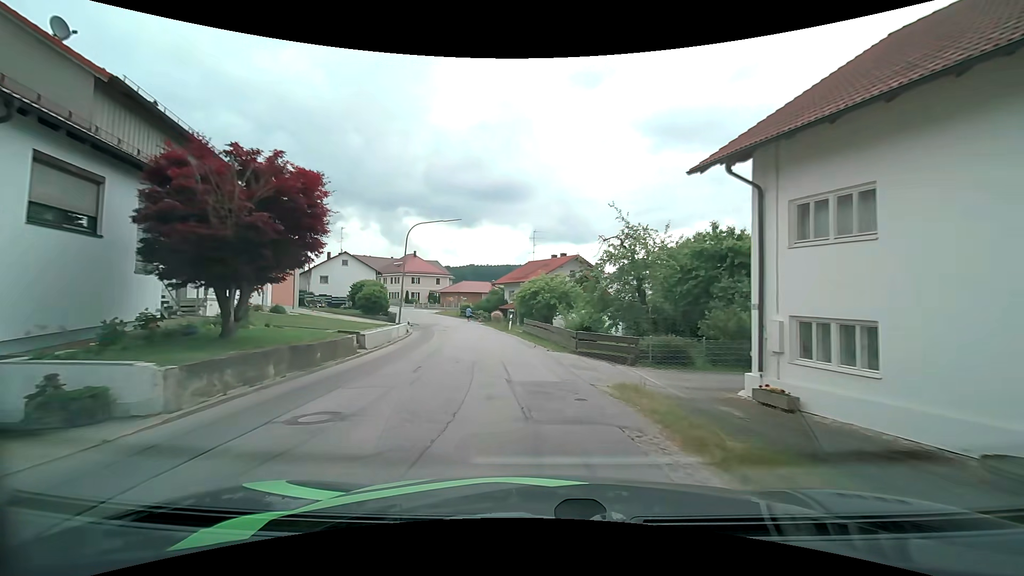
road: secondary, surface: asphalt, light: Day
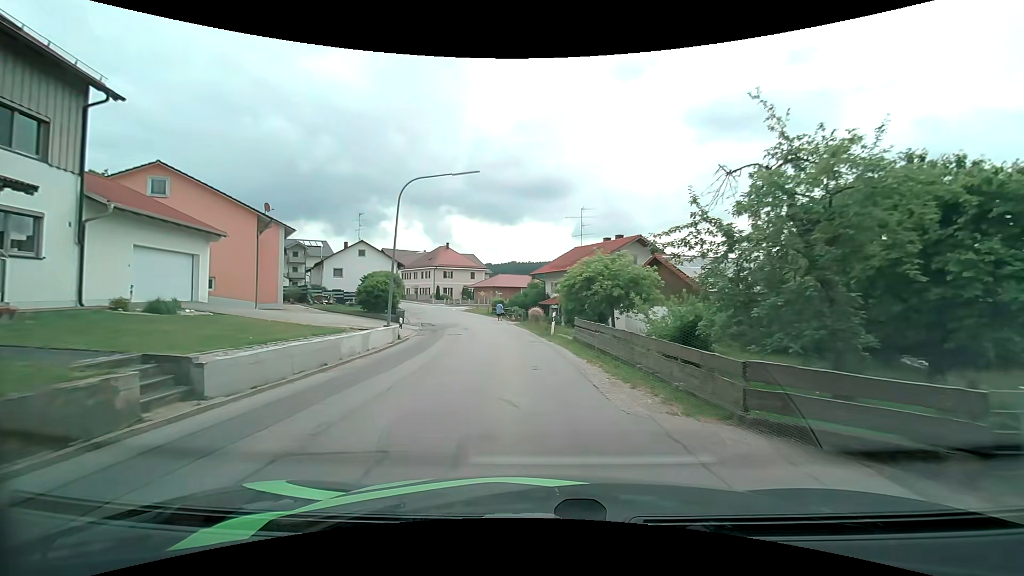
(-0.5, +11.5) m; -5°
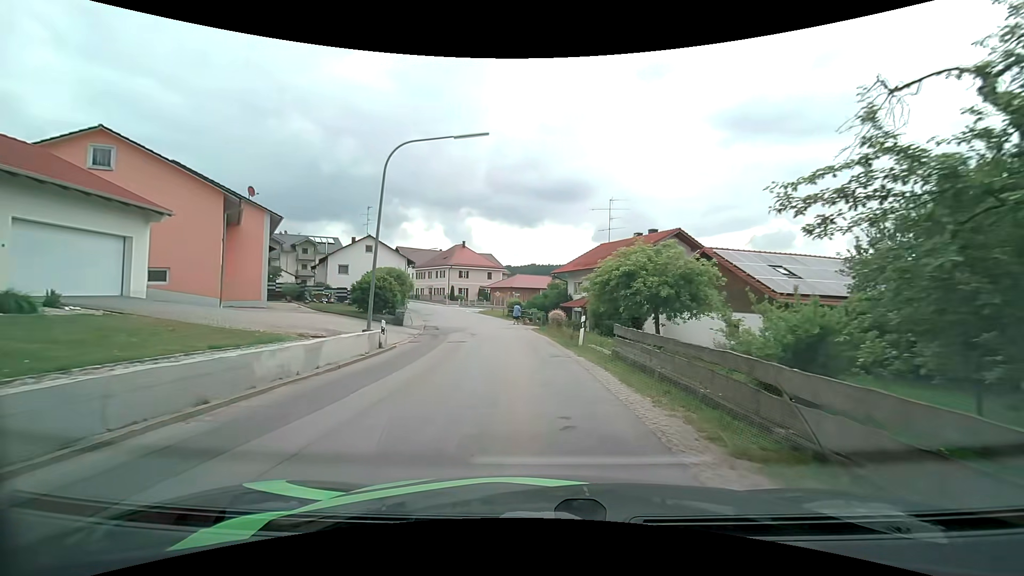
(-0.1, +5.4) m; -2°
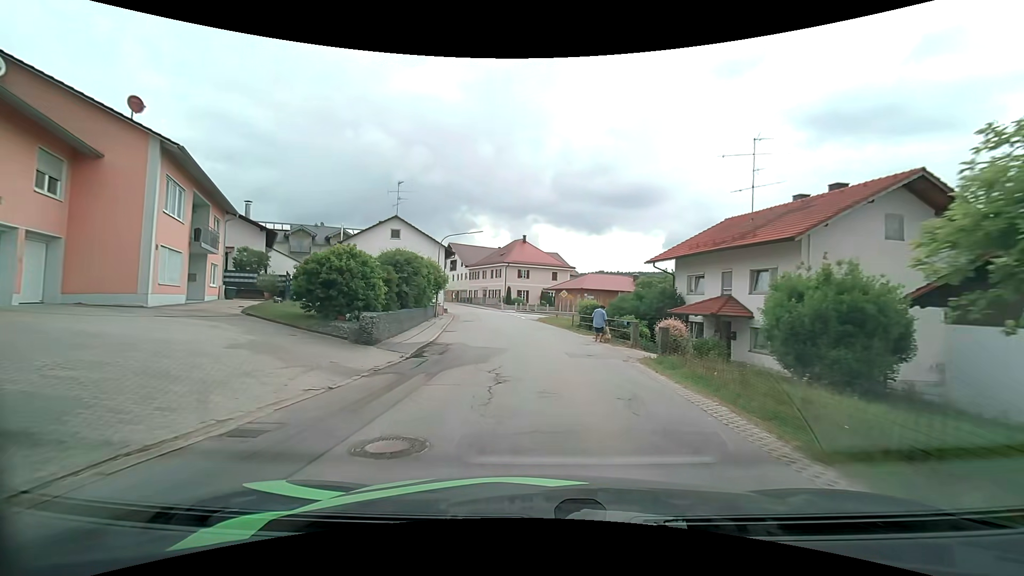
(-1.0, +16.5) m; -7°
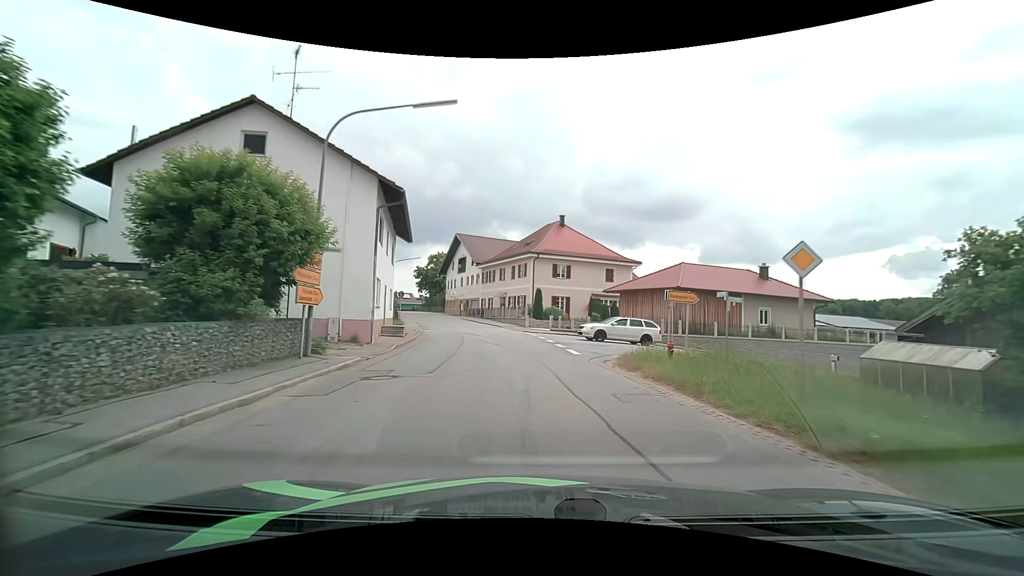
(-1.4, +29.2) m; -4°
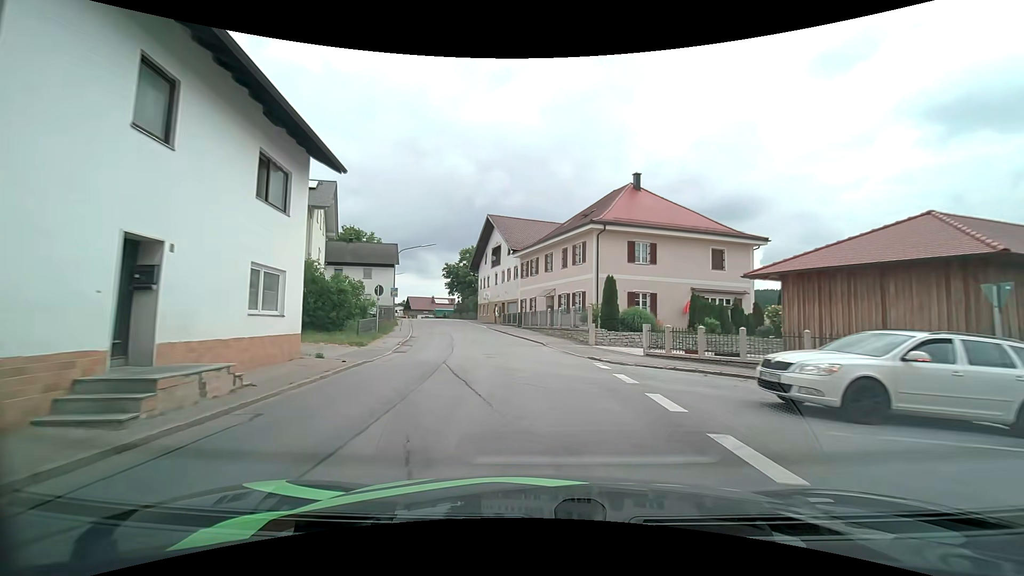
(-0.7, +18.8) m; -6°
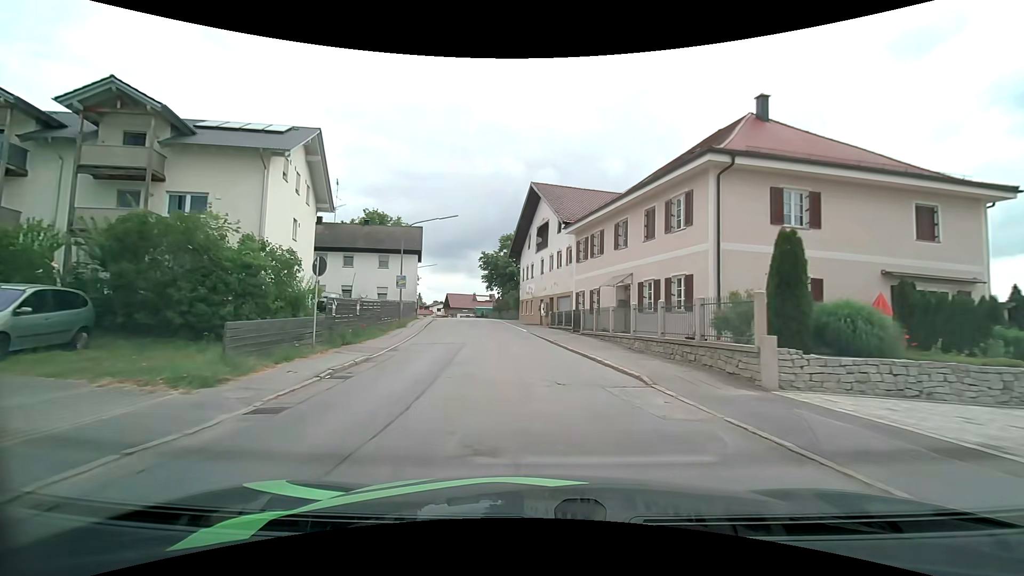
(-0.6, +13.3) m; -6°
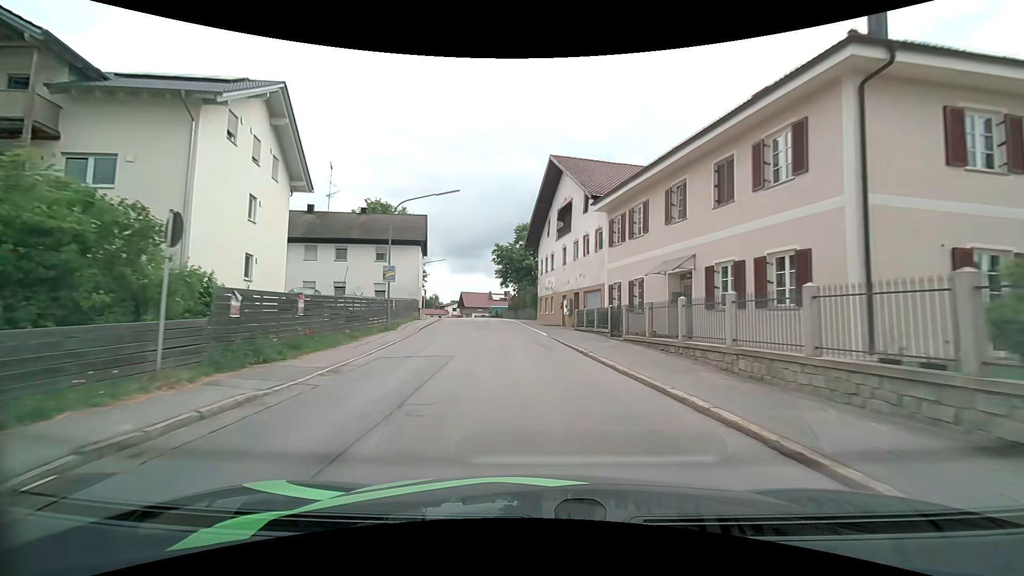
(-0.1, +6.9) m; -2°
(0, +10) (-1, +20) (-2, +30) (-4, +40) (-5, +50) (-8, +59) (-10, +69) (-13, +79) (-17, +88) (-20, +97) m
